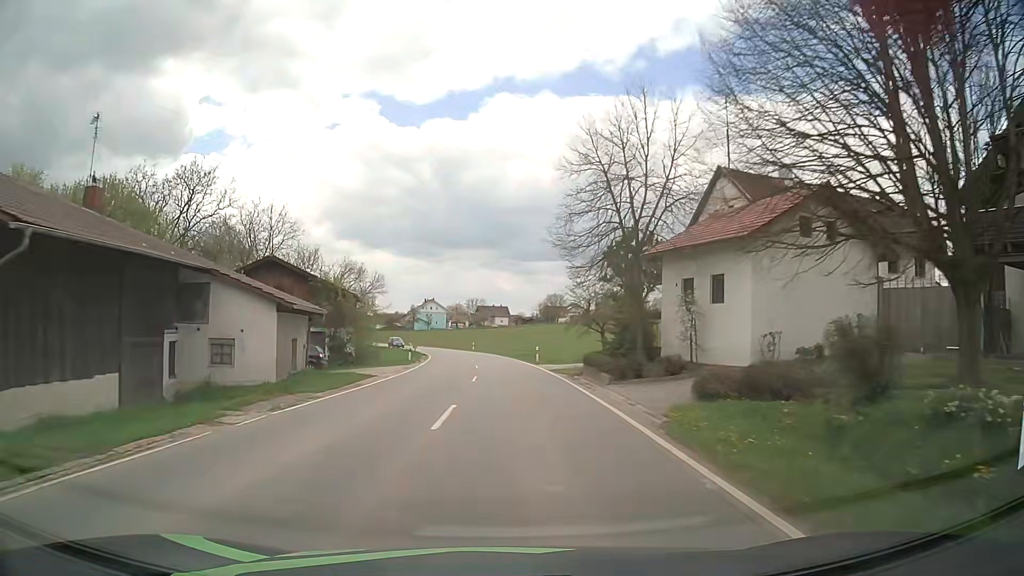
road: tertiary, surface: asphalt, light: Day
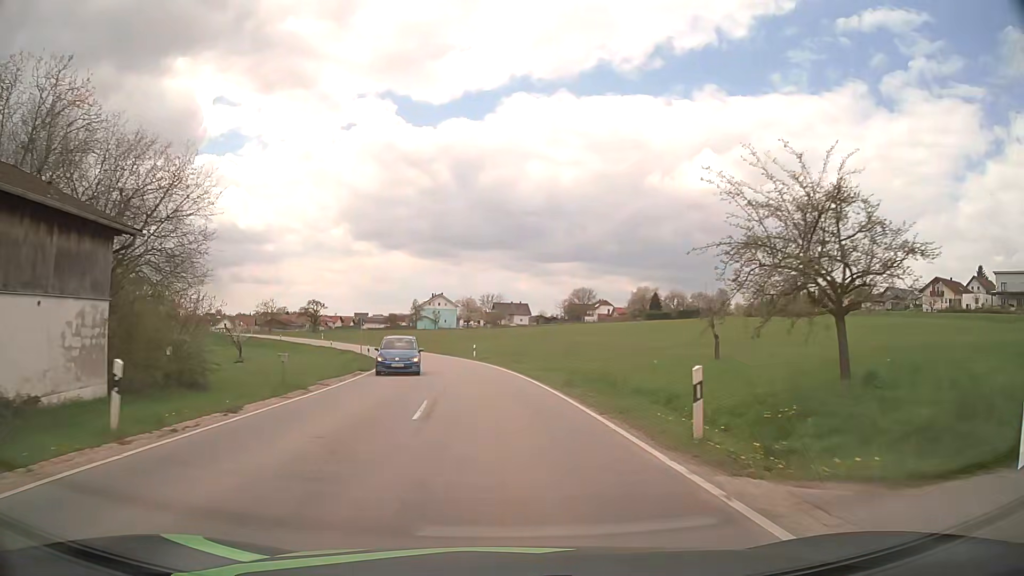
(-0.2, +34.4) m; -2°
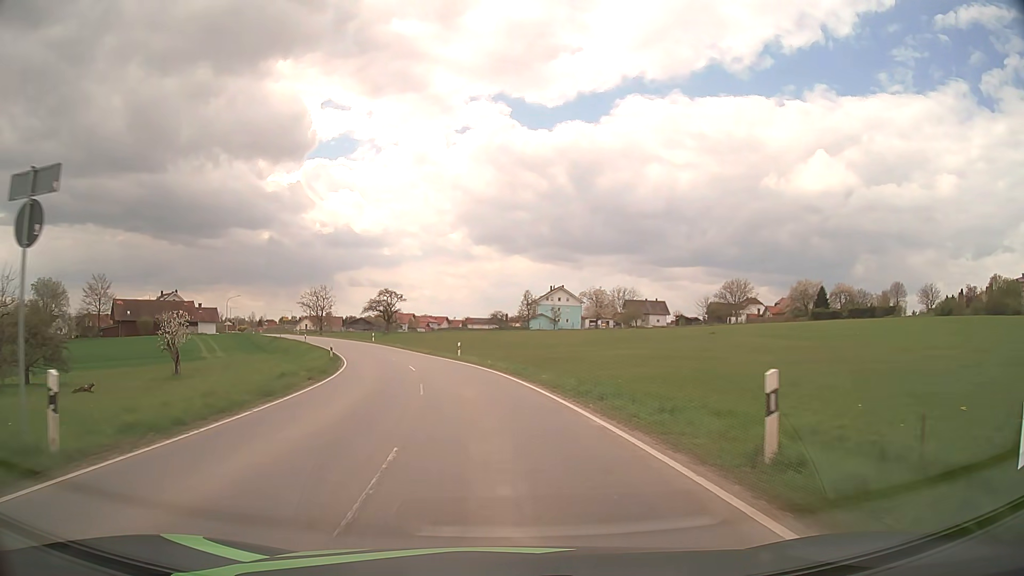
(-3.4, +43.5) m; -10°
(0, +10) (-1, +20) (-3, +30) (-5, +40) (-8, +49) (-11, +59) (-15, +68) (-19, +77) (-23, +86) (-28, +95) m
